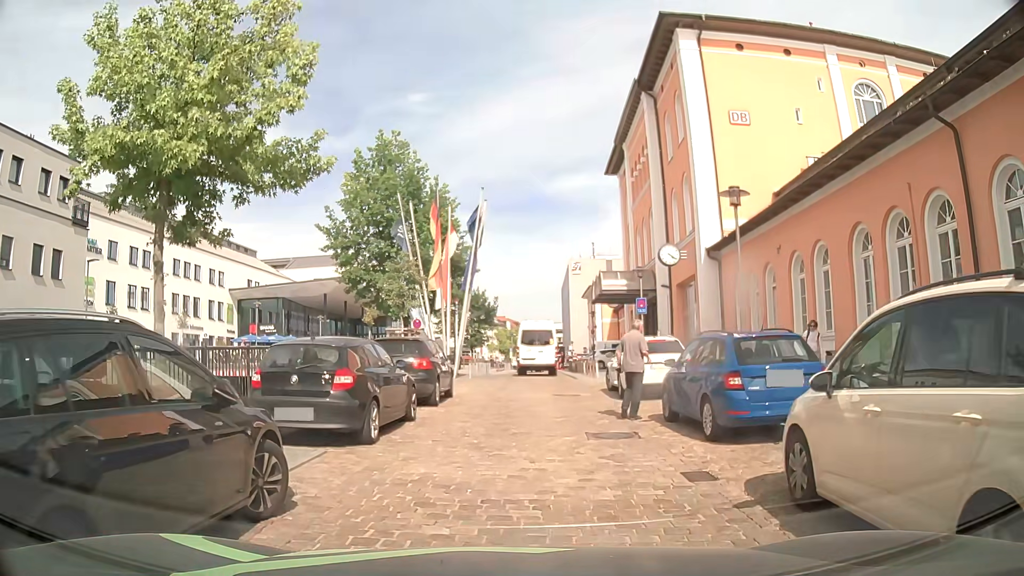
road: residential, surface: sett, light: Day
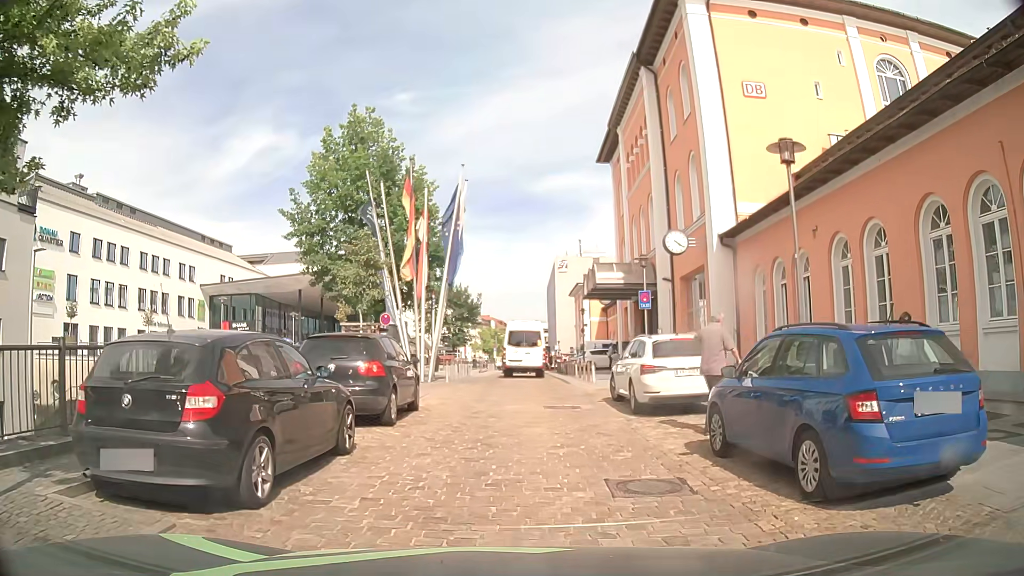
(+0.1, +3.7) m; +2°
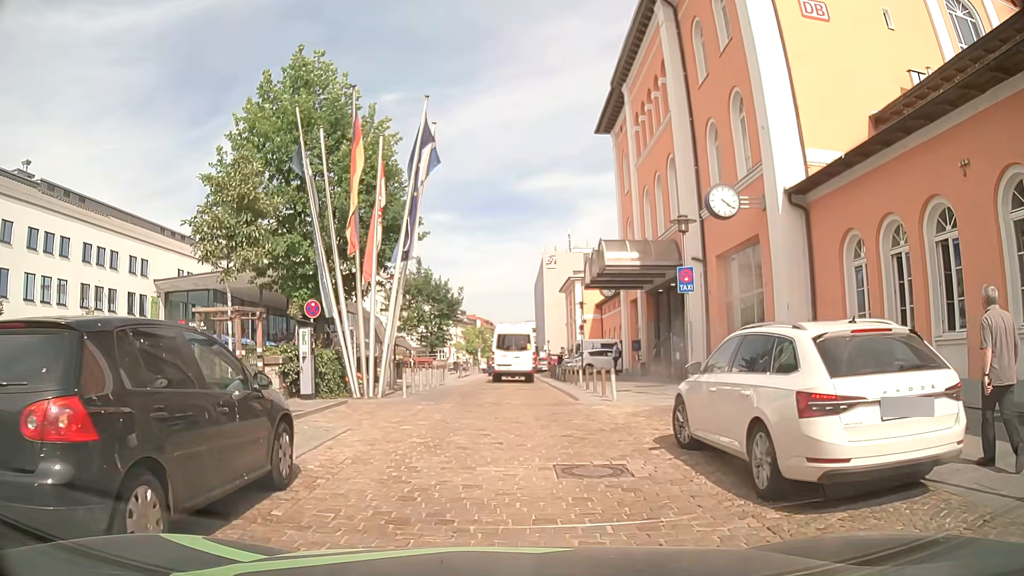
(+0.1, +7.4) m; 0°
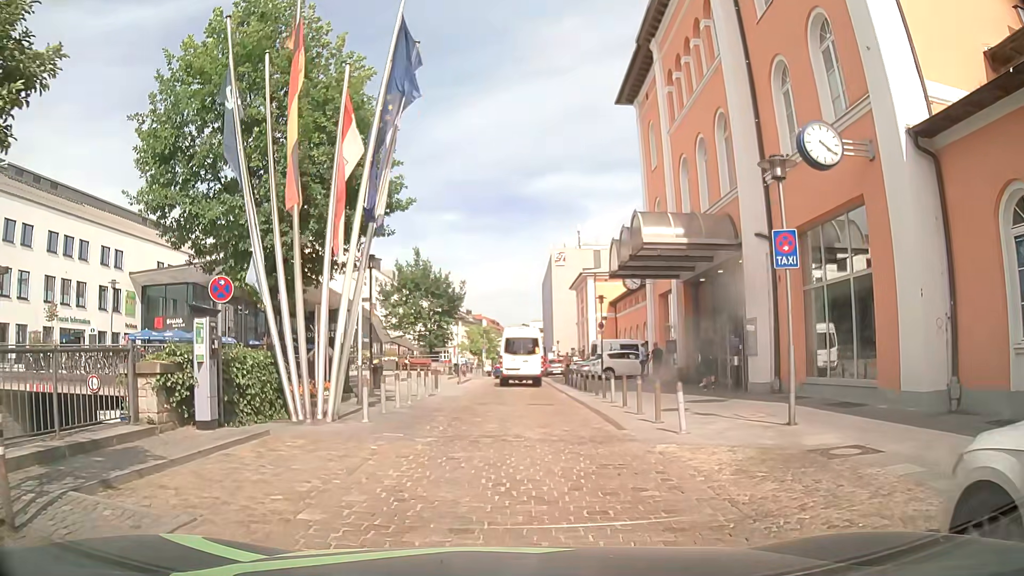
(0.0, +5.8) m; +1°
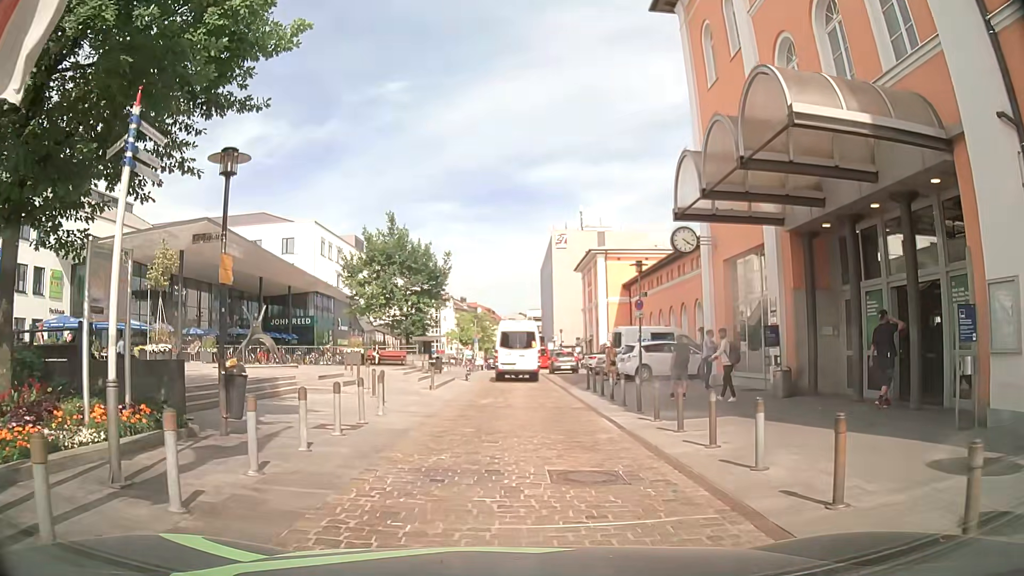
(-0.2, +10.9) m; -1°
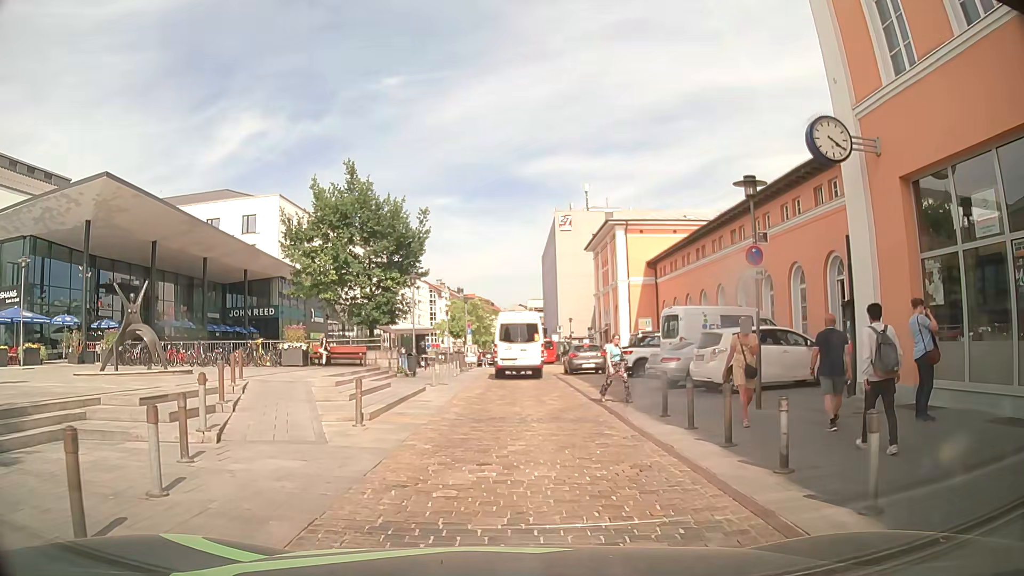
(+0.2, +11.5) m; +2°
